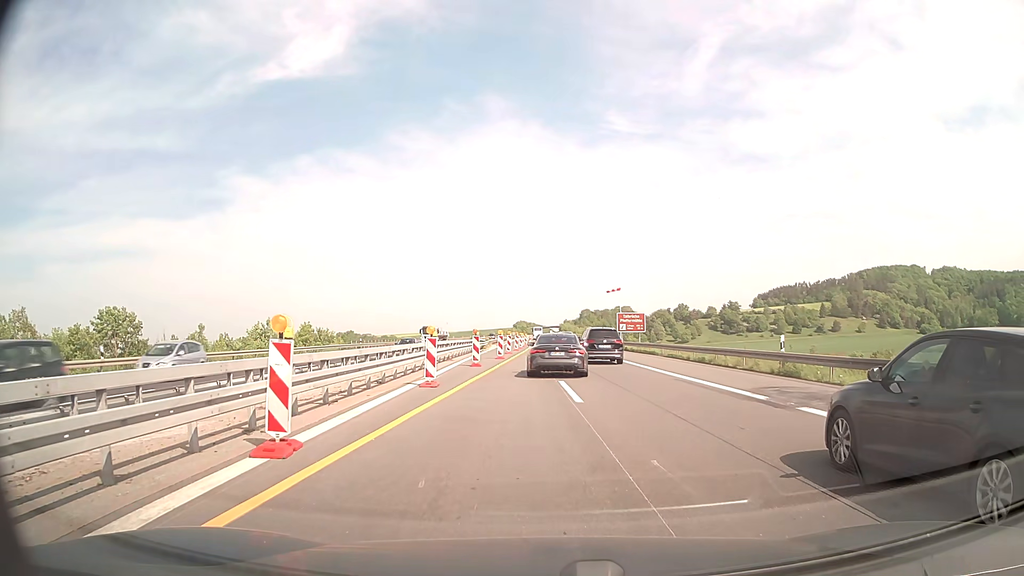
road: motorway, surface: concrete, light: Day
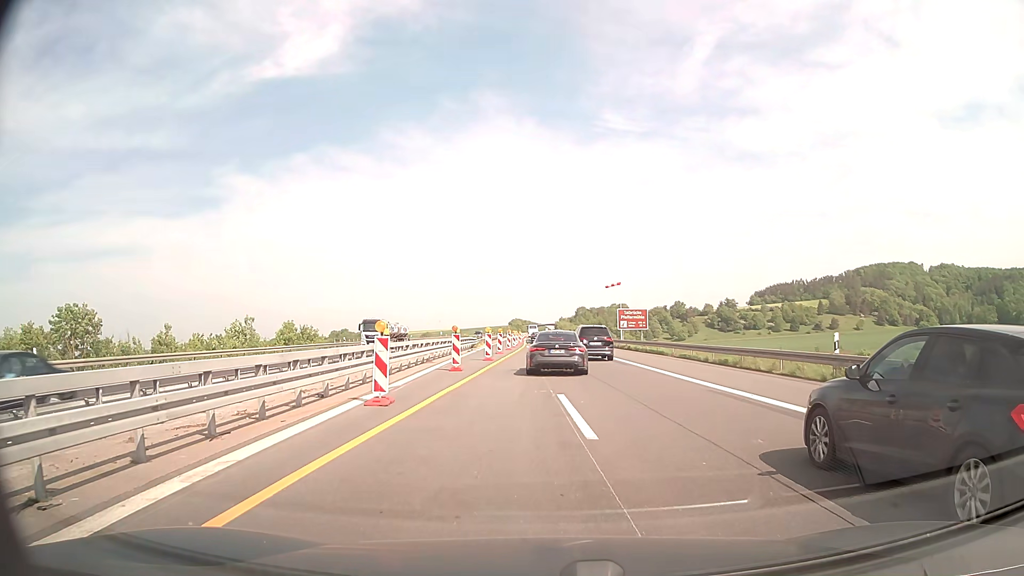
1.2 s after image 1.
(0.0, +4.9) m; 0°
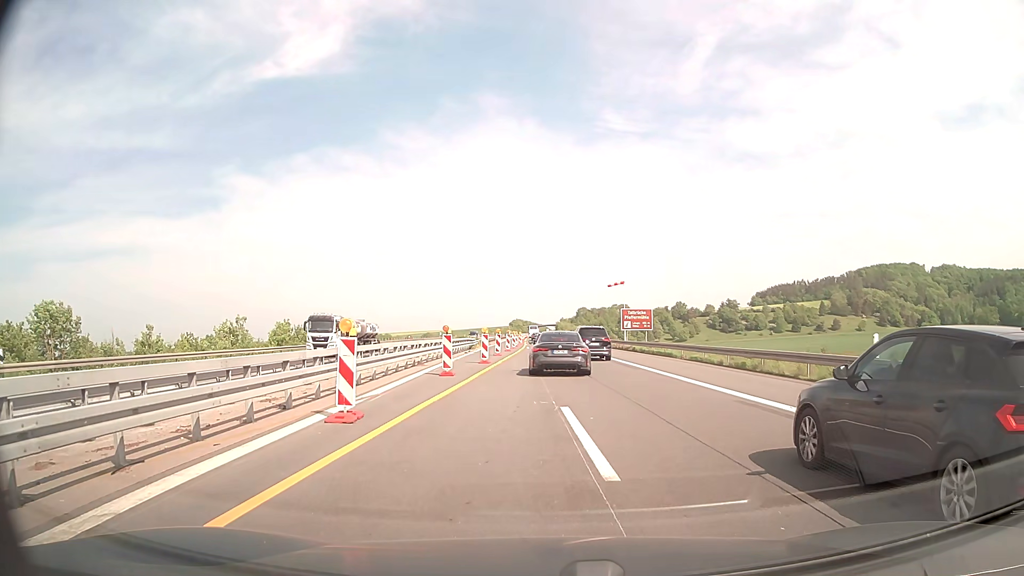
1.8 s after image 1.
(0.0, +2.3) m; 0°
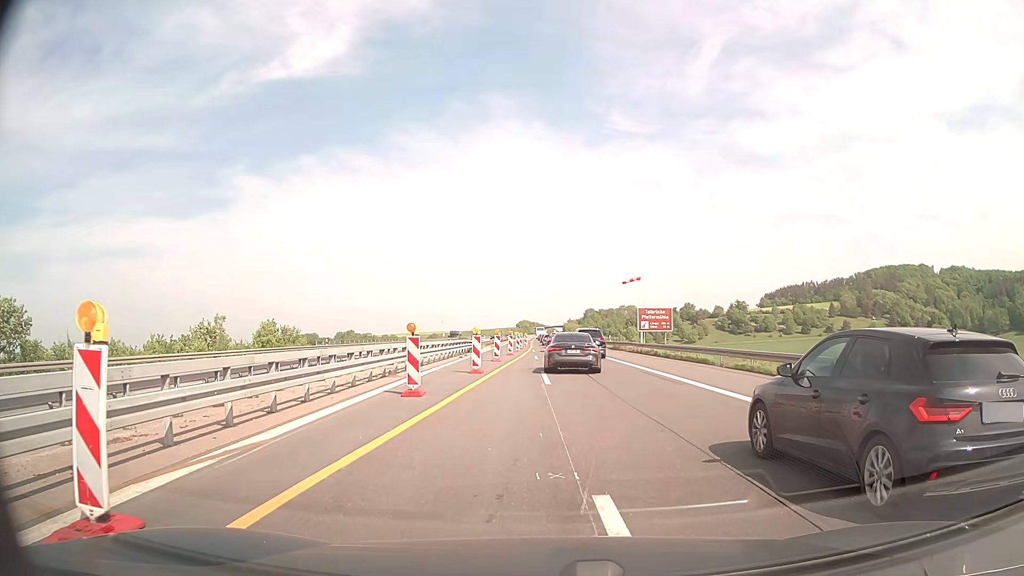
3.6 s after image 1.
(0.0, +6.6) m; 0°
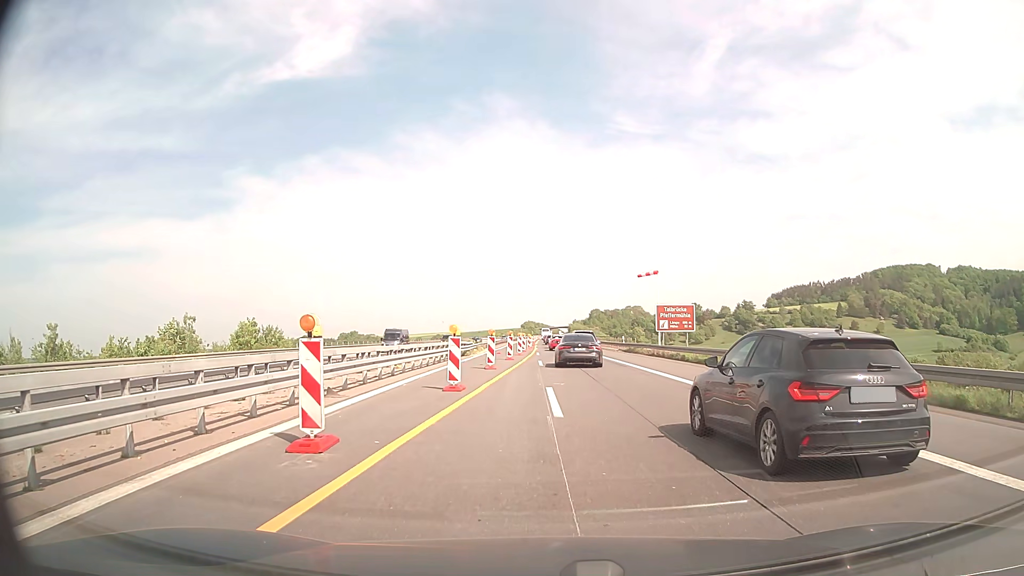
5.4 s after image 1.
(0.0, +6.9) m; 0°
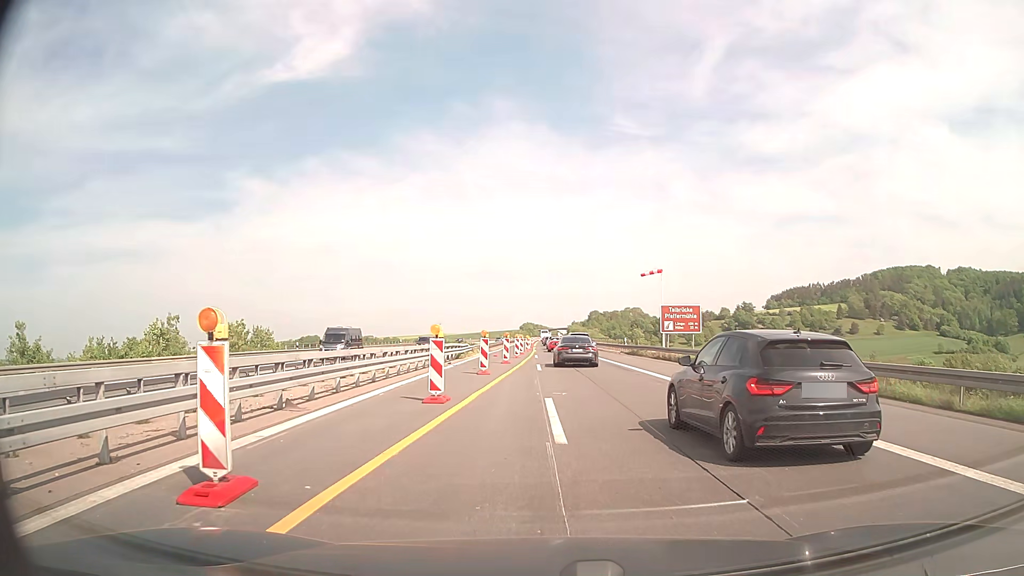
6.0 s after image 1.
(0.0, +2.5) m; 0°
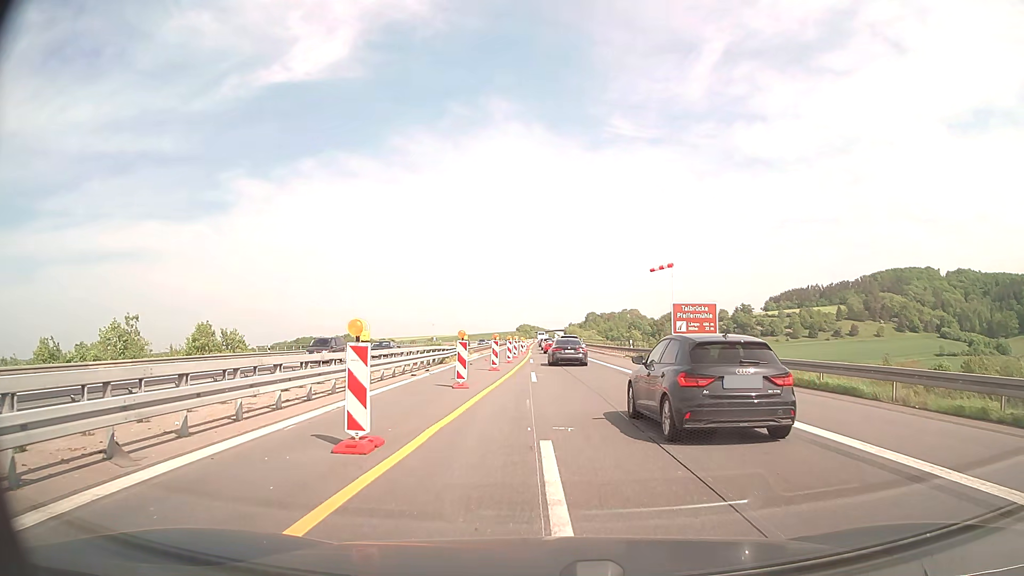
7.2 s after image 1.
(0.0, +5.7) m; 0°
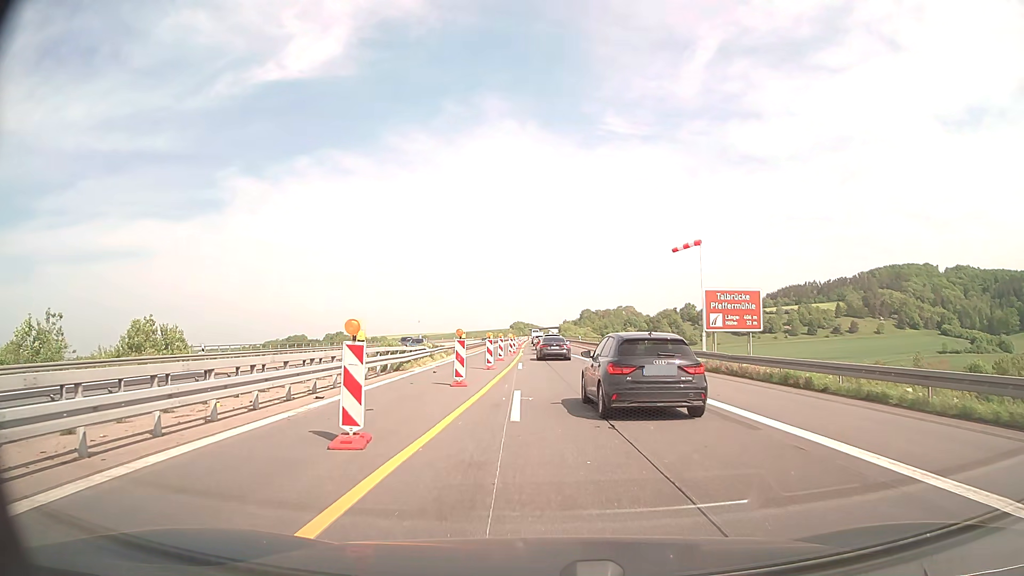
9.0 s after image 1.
(+0.1, +10.3) m; +1°
